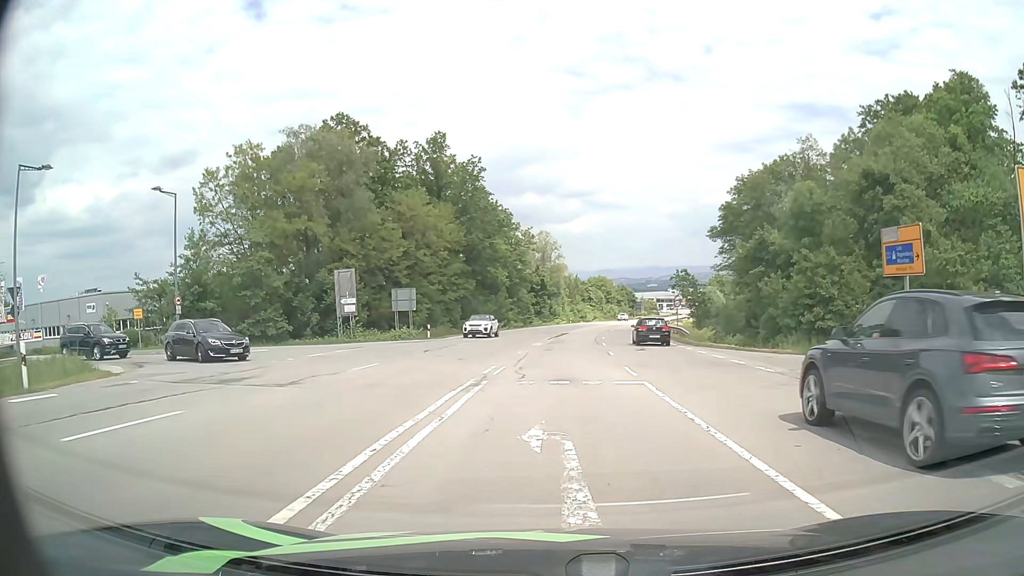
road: secondary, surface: asphalt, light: Day
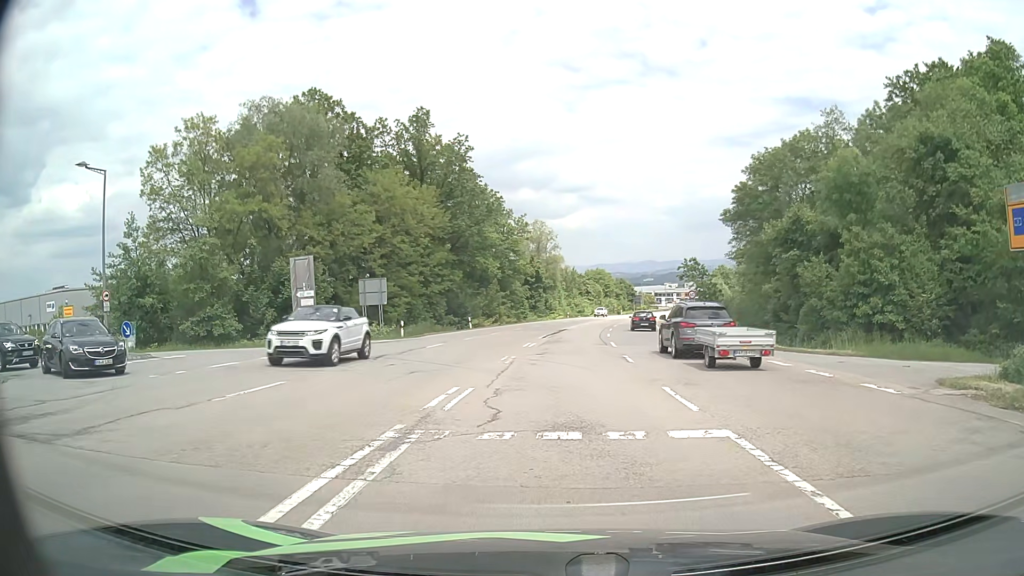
(+0.1, +7.1) m; 0°
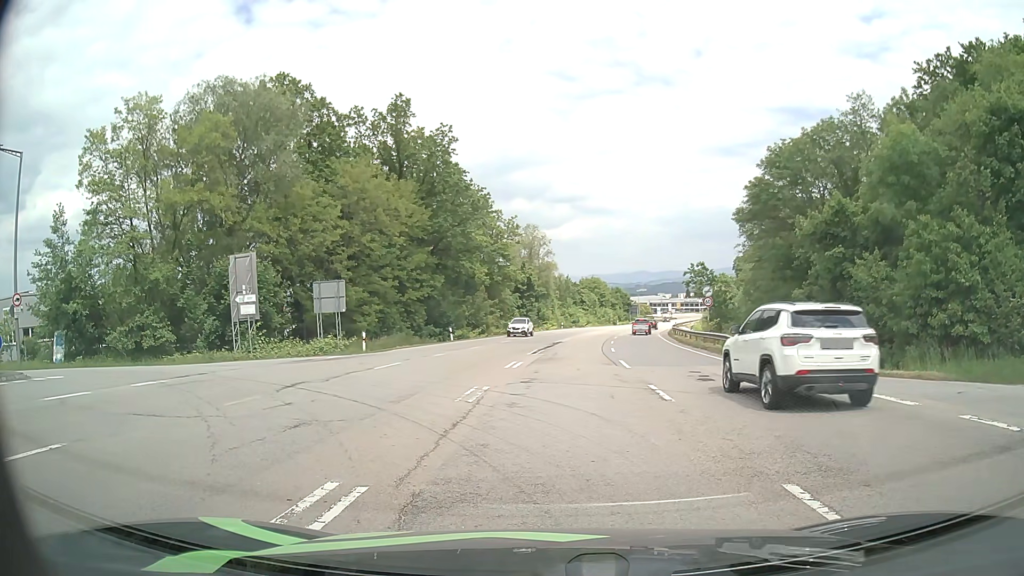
(+0.1, +6.5) m; +1°
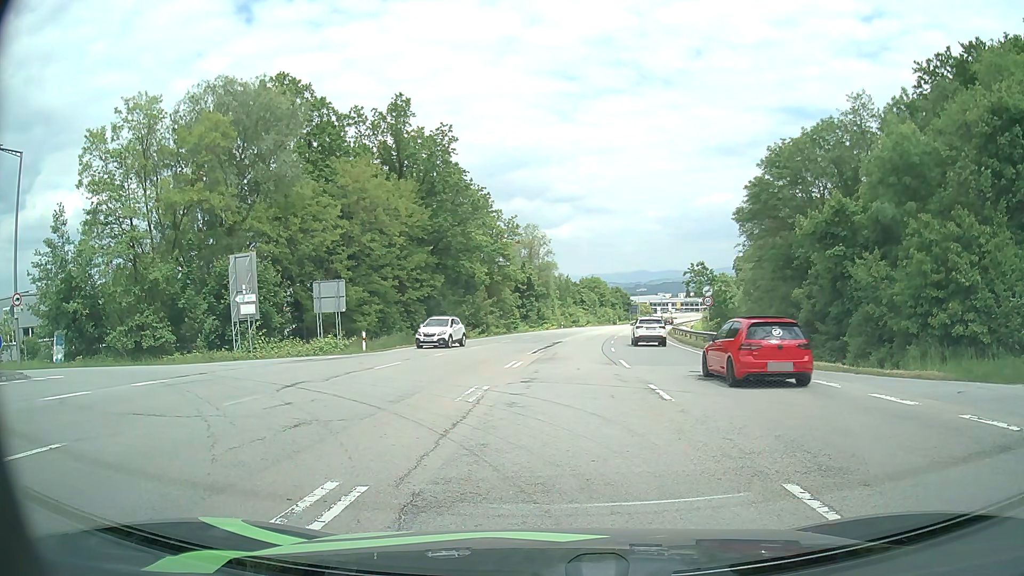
(0.0, 0.0) m; 0°
(0, +10) (-5, +18) (-15, +20) (-25, +20) (-35, +21) (-45, +22) (-55, +23) (-65, +25) (-75, +27) (-84, +29) m
